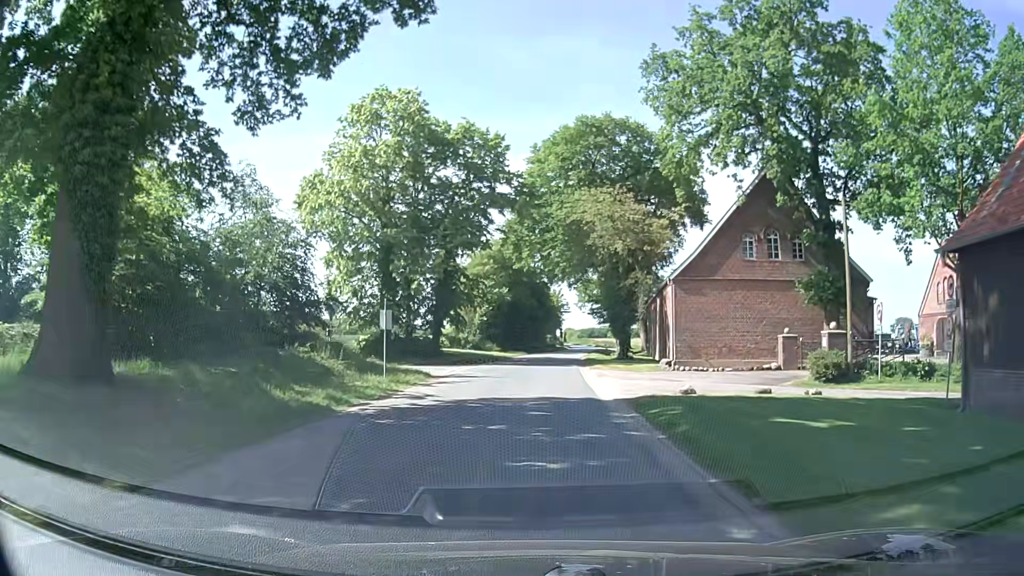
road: unclassified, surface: asphalt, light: Day
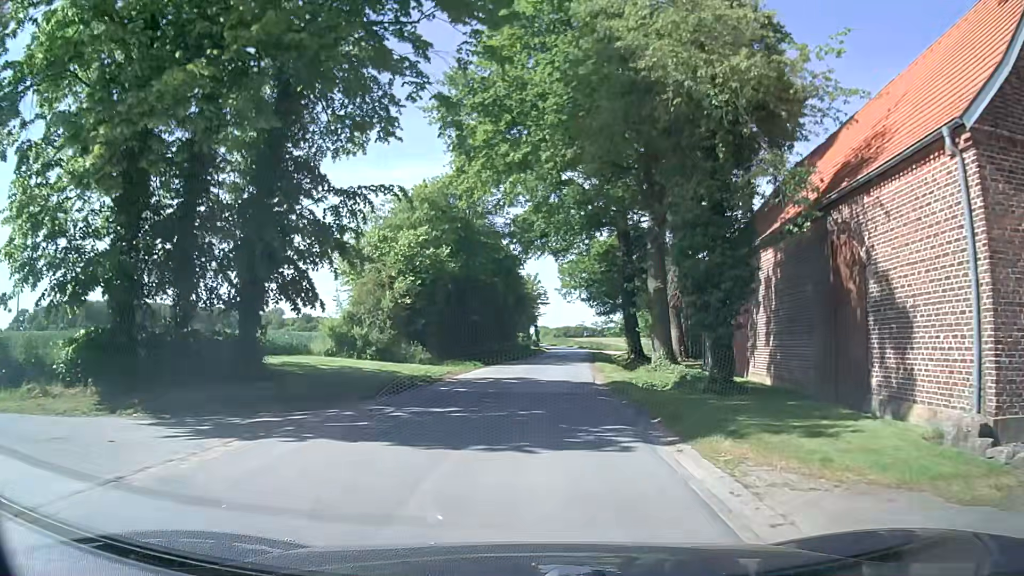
(+0.6, +25.4) m; +2°
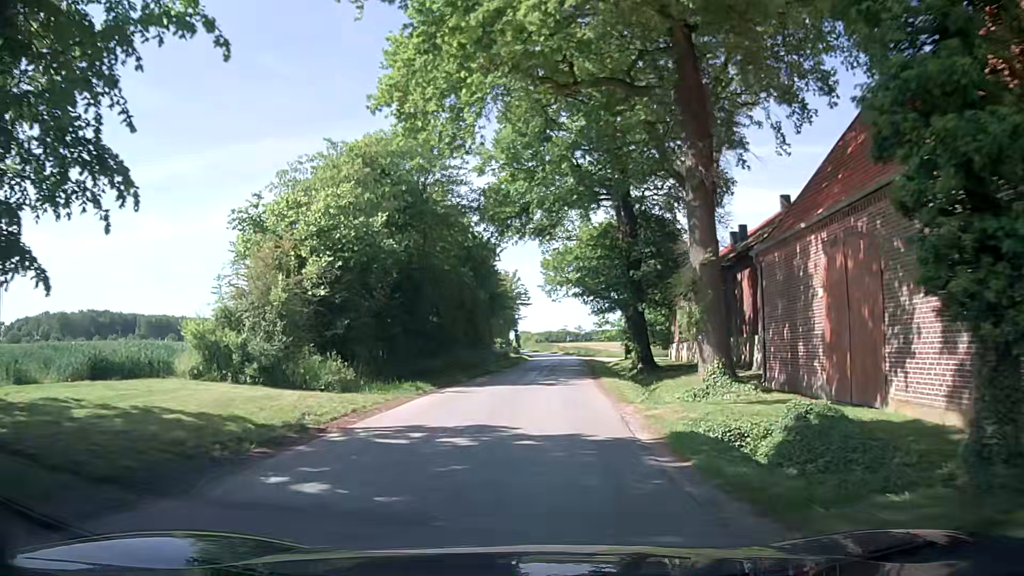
(+0.2, +10.6) m; +1°
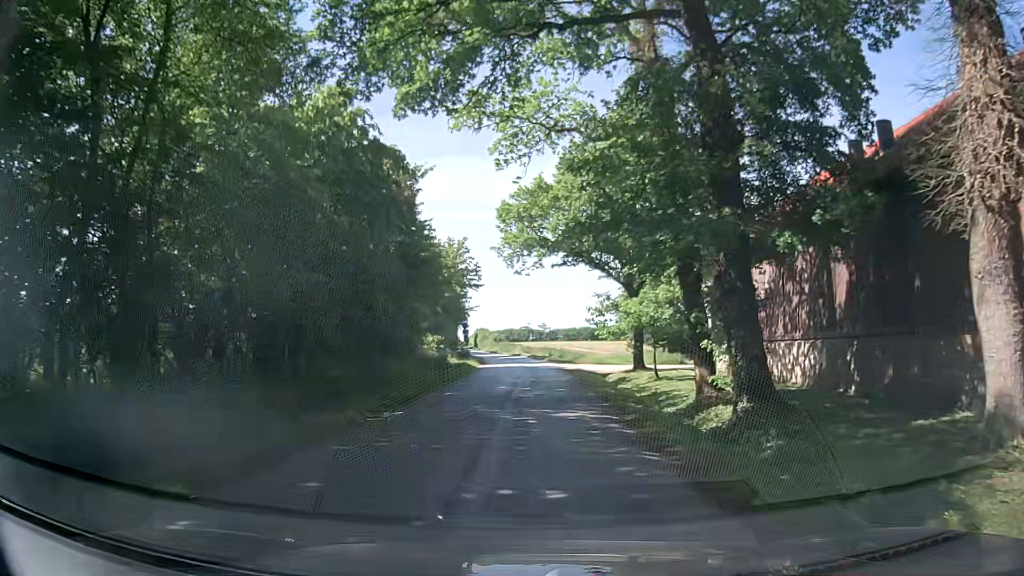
(+1.0, +22.9) m; +4°
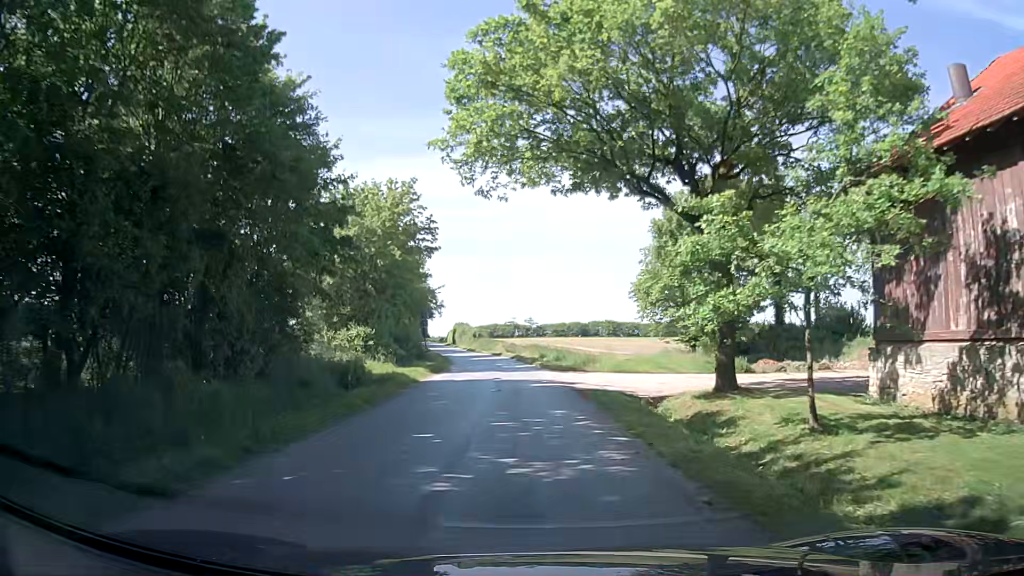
(+0.3, +18.0) m; +1°
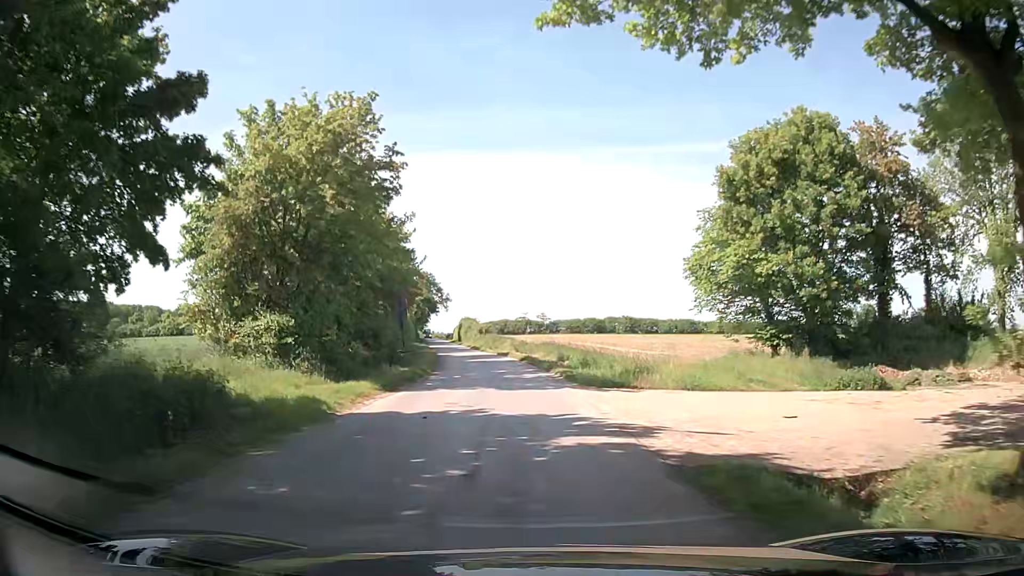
(+0.1, +12.0) m; -1°
